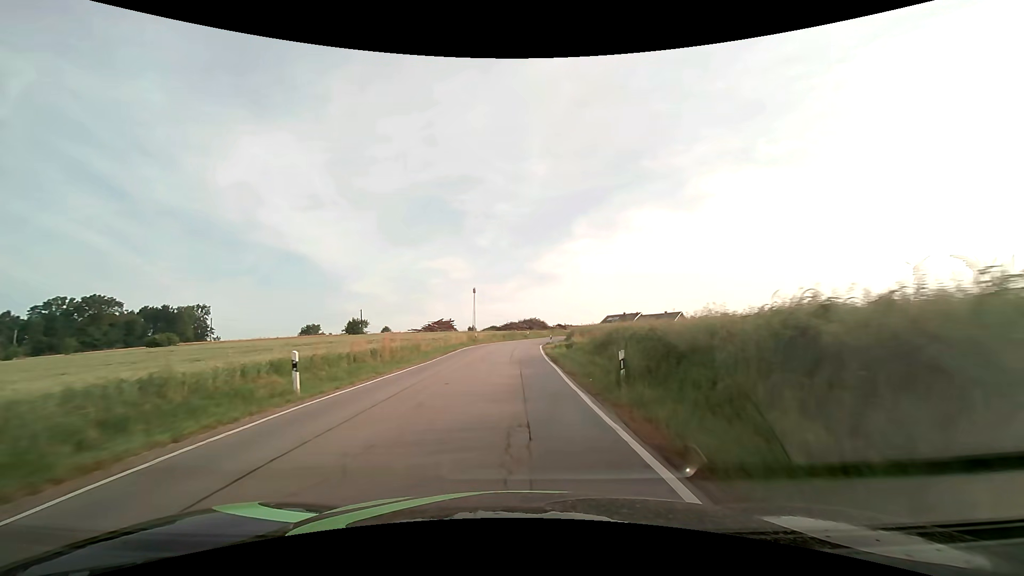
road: secondary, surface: asphalt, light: Day
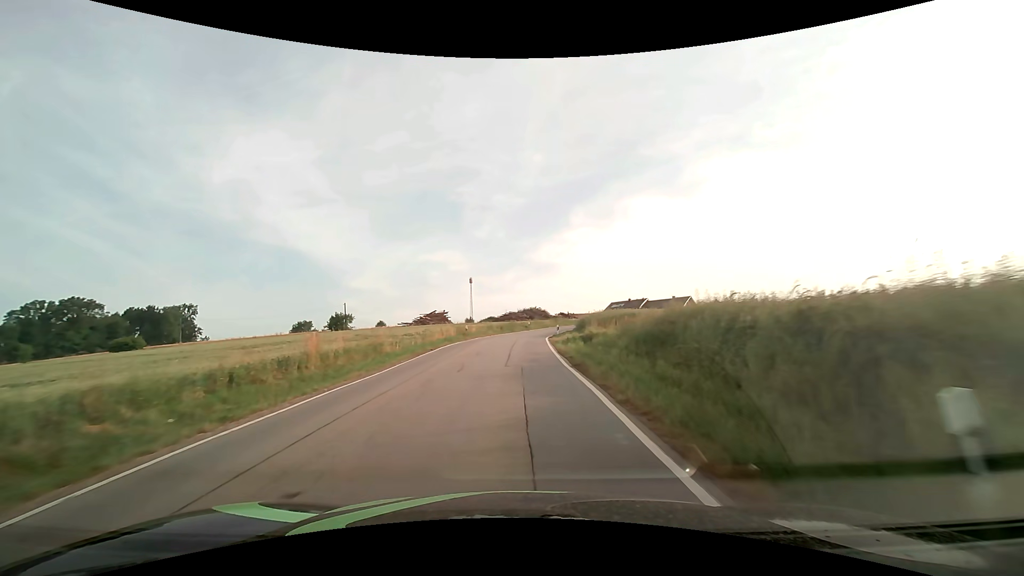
(+0.1, +9.0) m; +1°
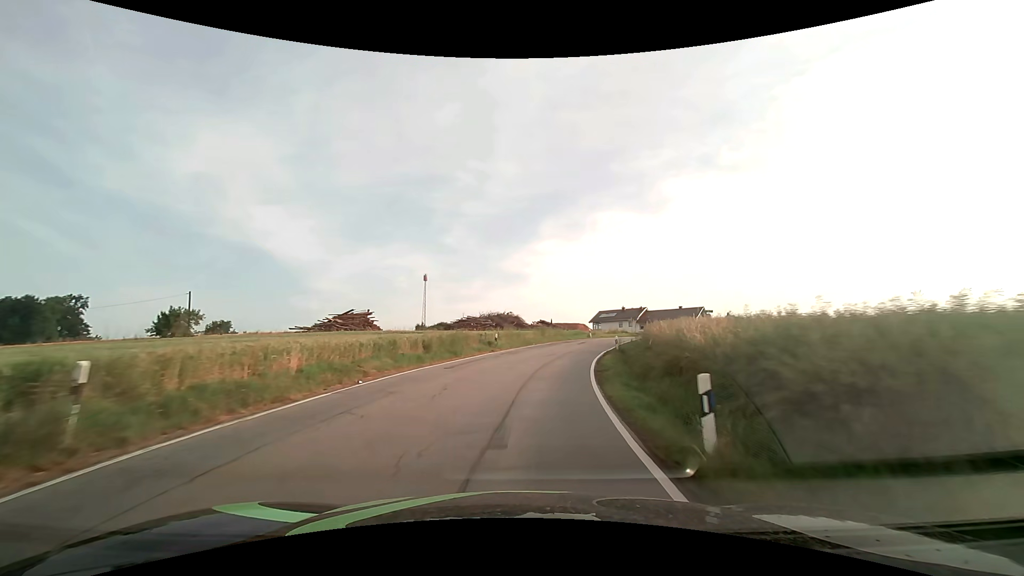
(-0.1, +34.7) m; +3°
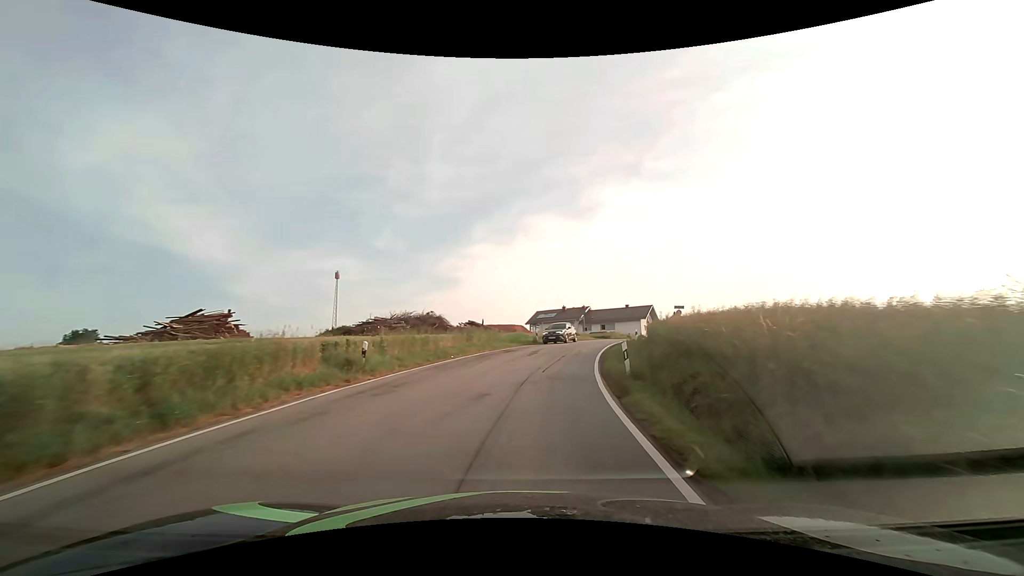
(+0.9, +16.5) m; +8°
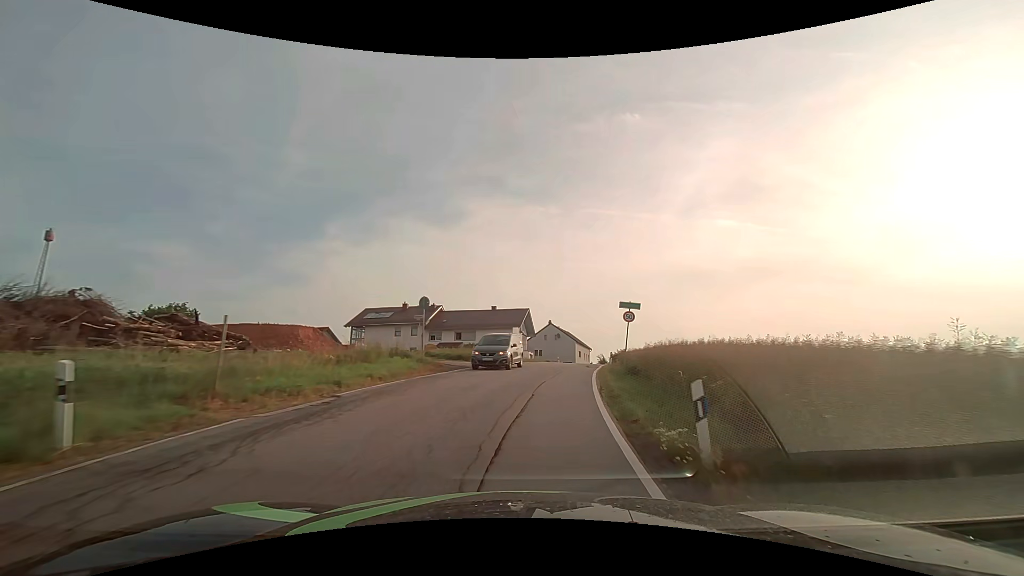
(+4.6, +32.0) m; +17°
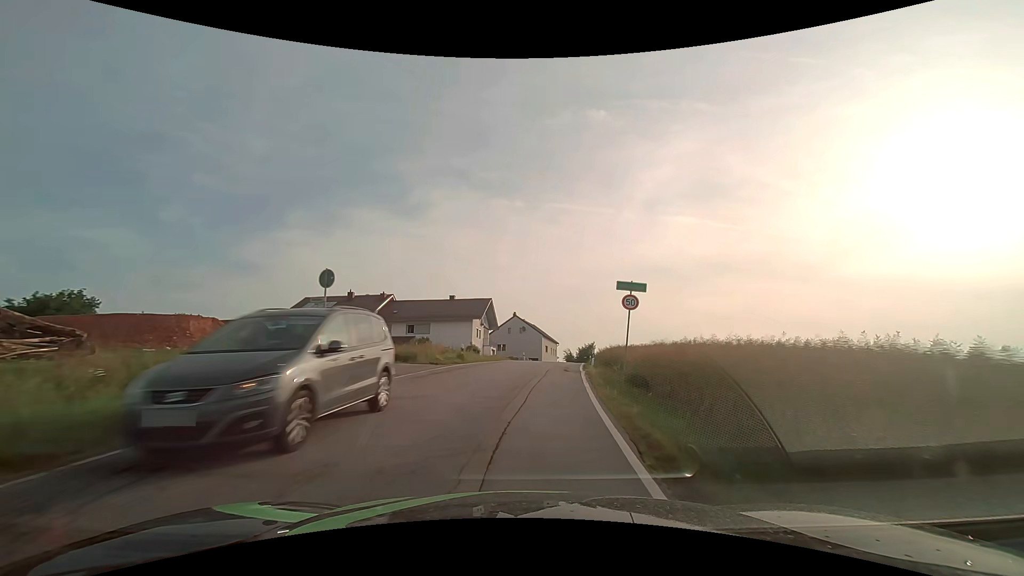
(+0.3, +8.0) m; +4°
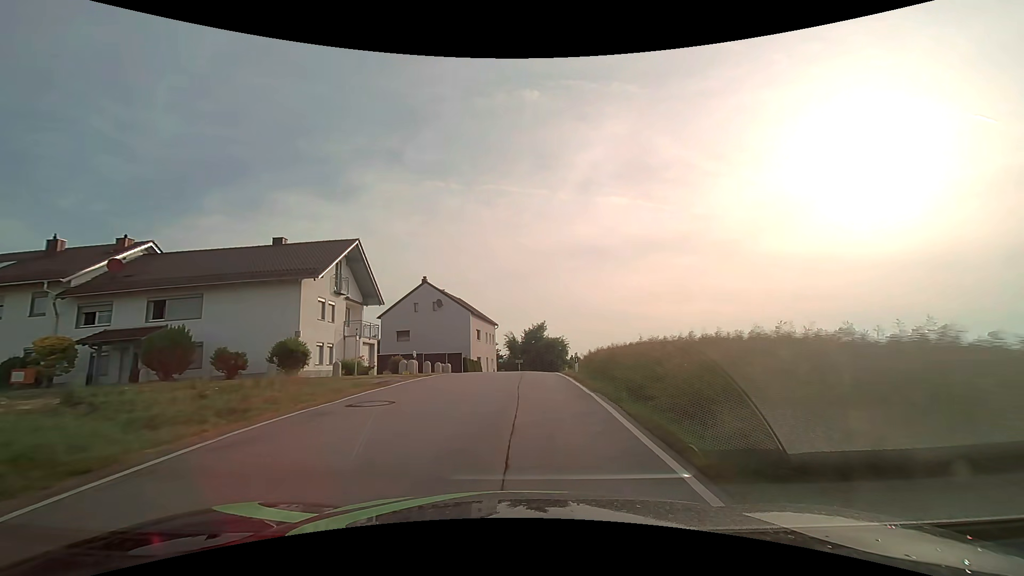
(+2.4, +32.5) m; +7°
